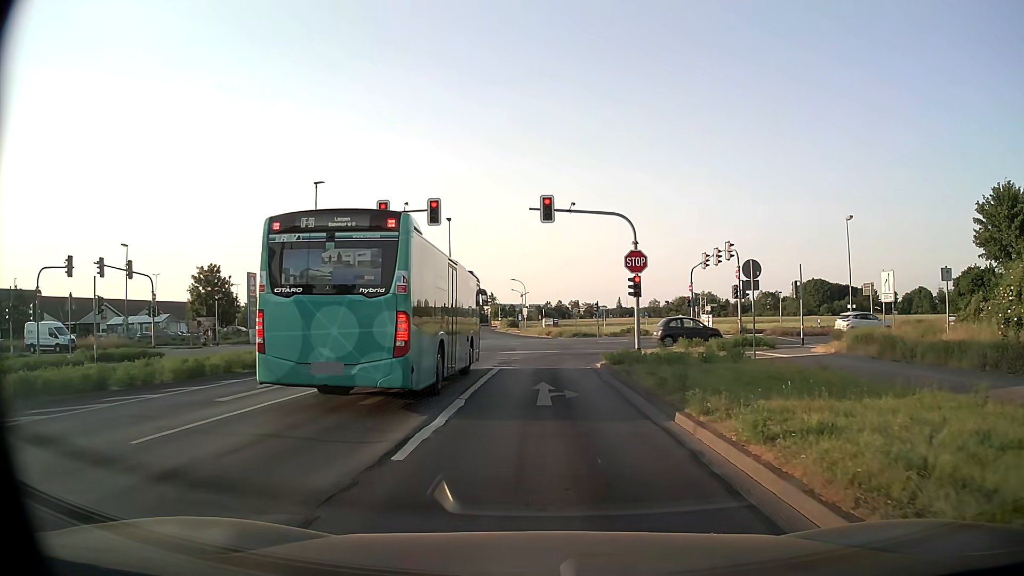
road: tertiary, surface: asphalt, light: Day
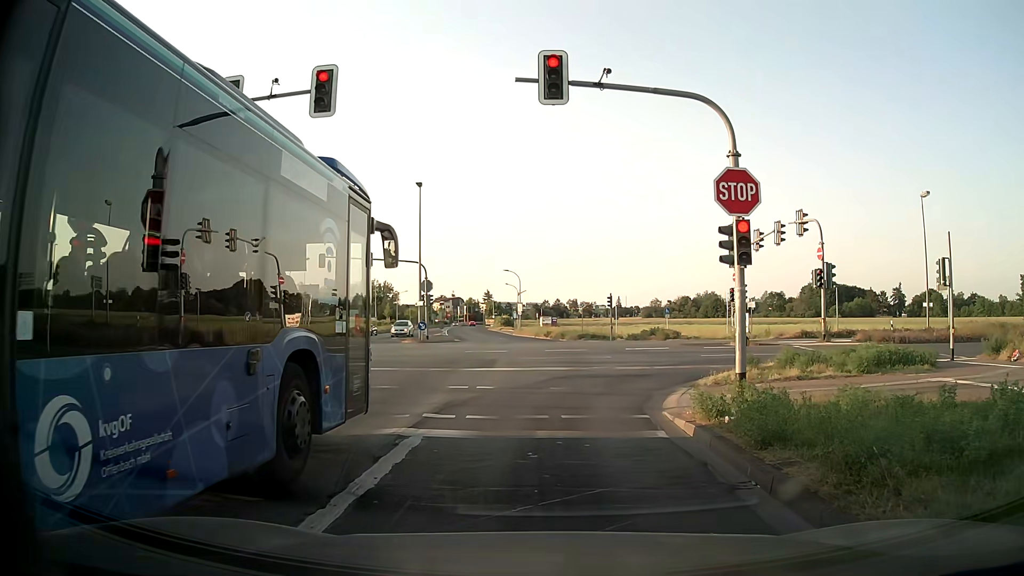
(0.0, +13.2) m; -1°
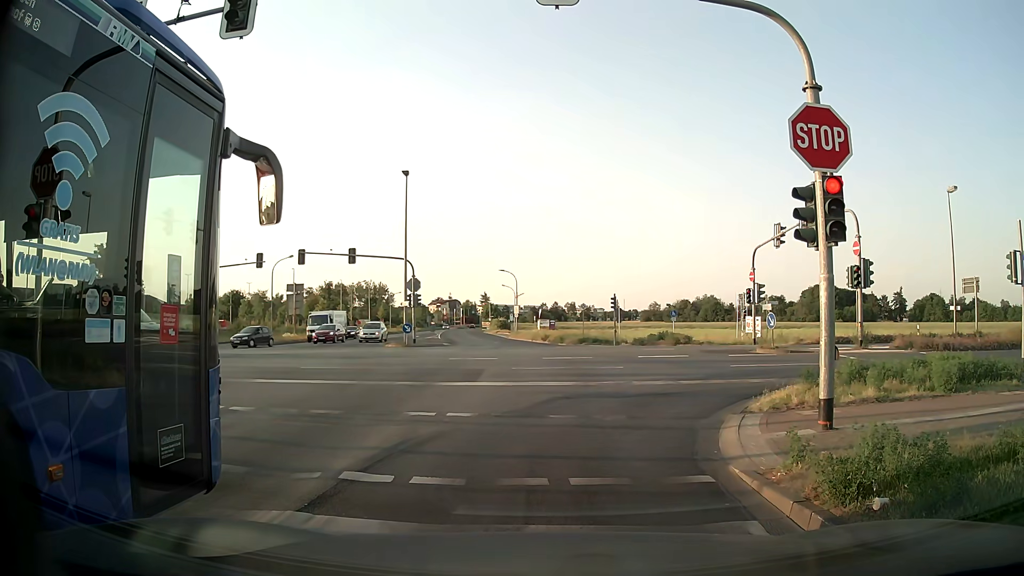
(0.0, +3.7) m; 0°
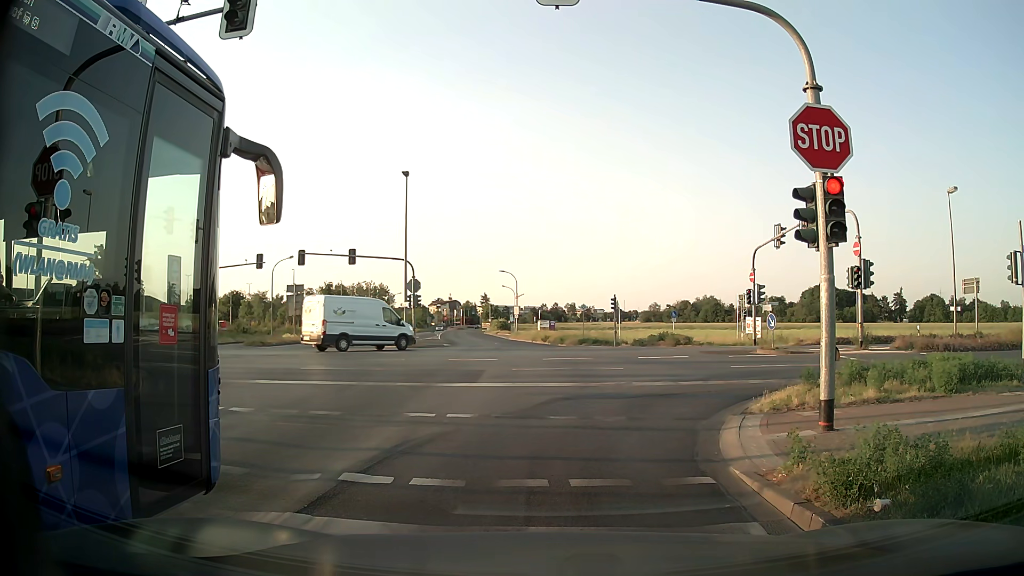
(0.0, +0.1) m; 0°
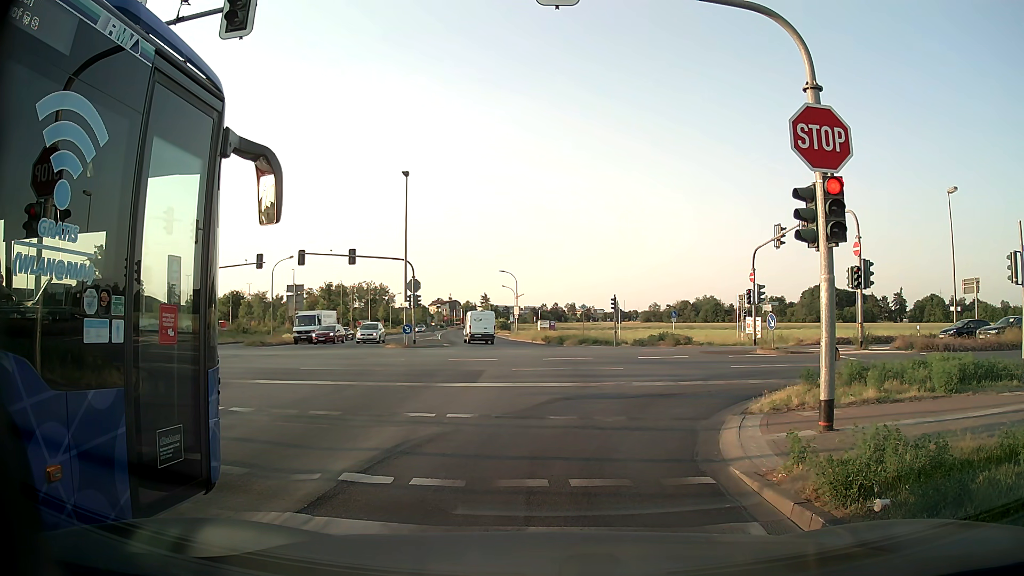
(0.0, 0.0) m; 0°
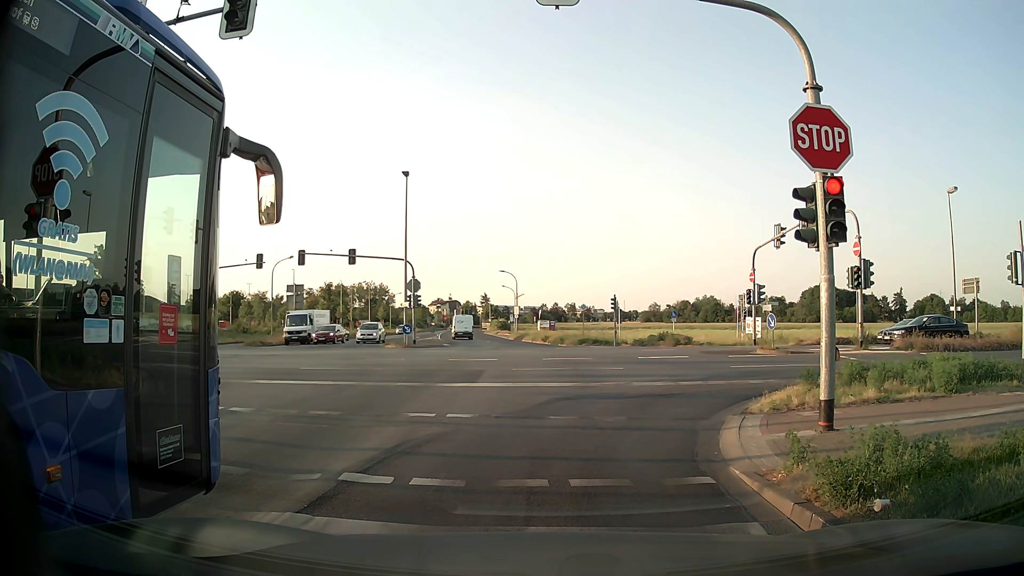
(0.0, 0.0) m; 0°
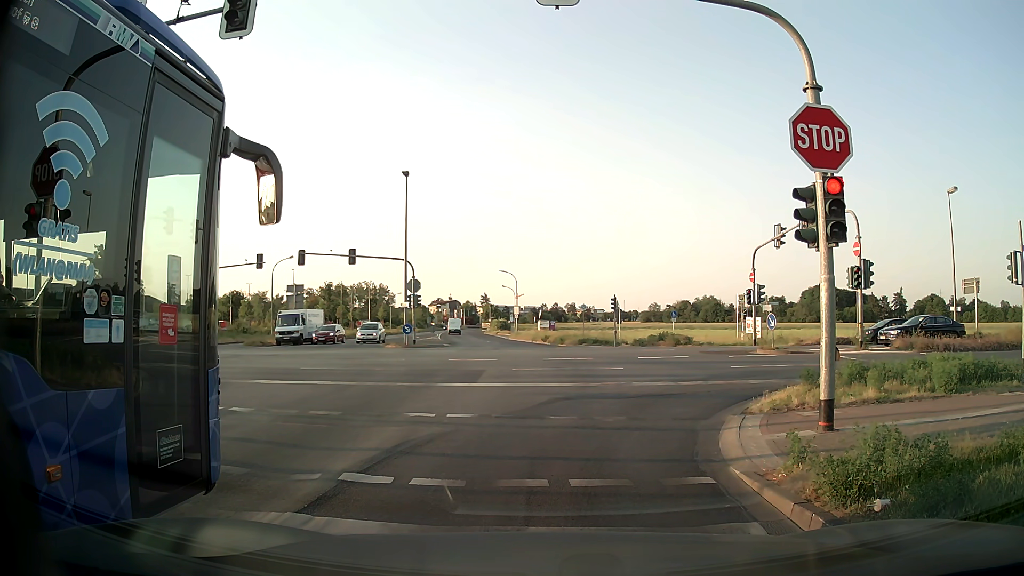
(0.0, 0.0) m; 0°
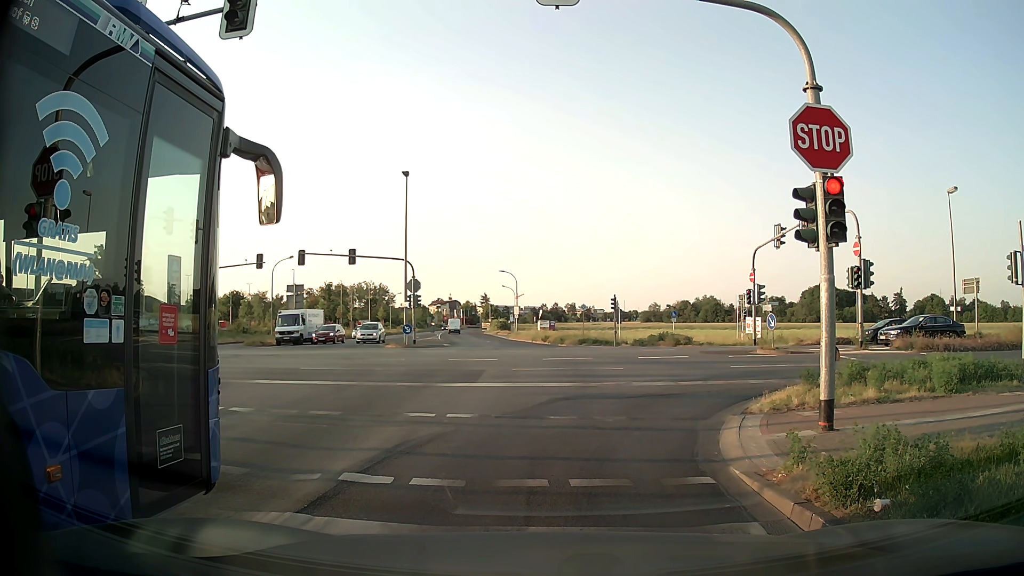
(0.0, 0.0) m; 0°
(+1, +10) (+6, +18) (+15, +20) (+25, +20) (+35, +20) (+45, +20) (+55, +21) (+65, +21) (+75, +21) (+85, +22) m
